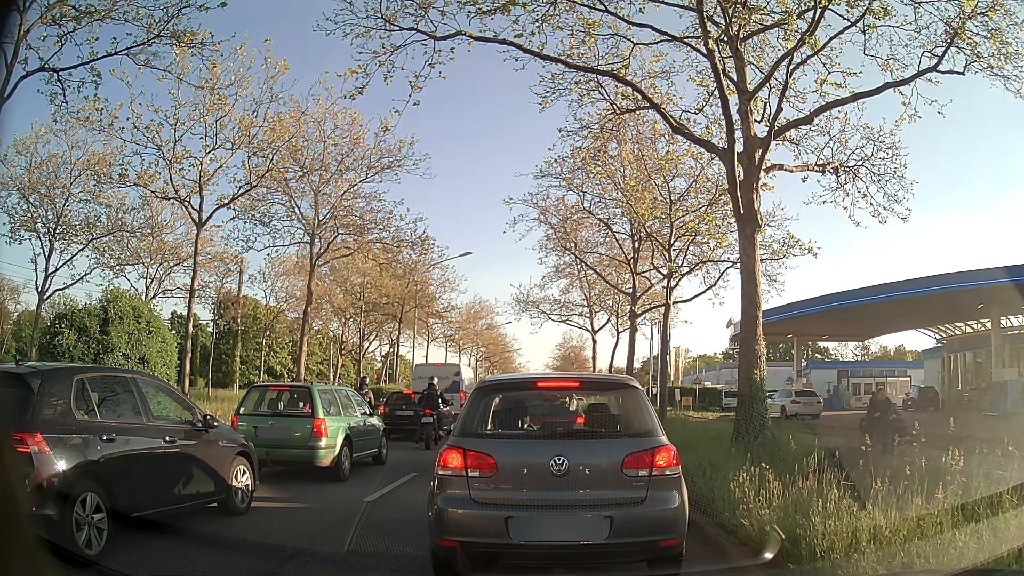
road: primary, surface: asphalt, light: Day
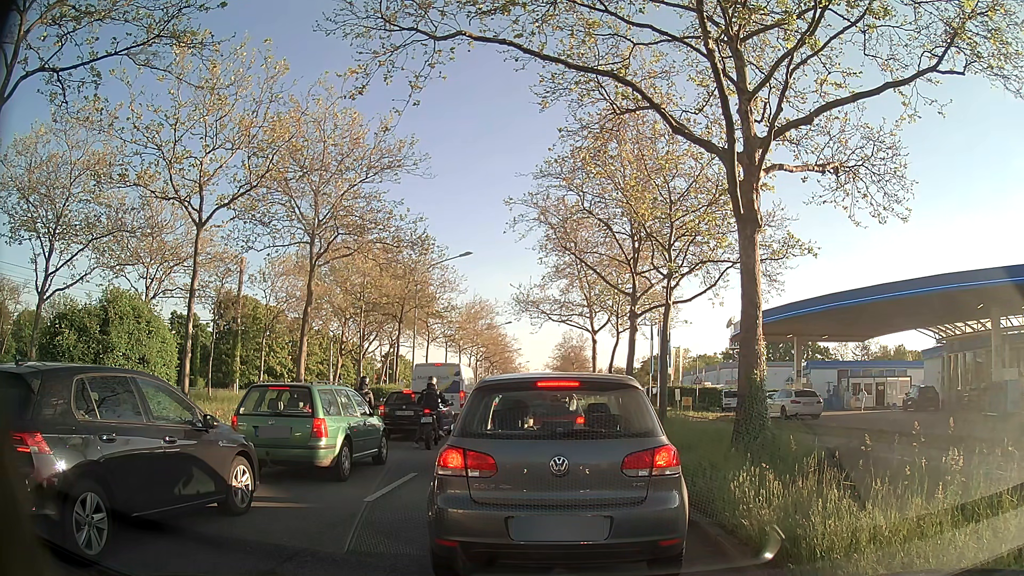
(0.0, 0.0) m; 0°
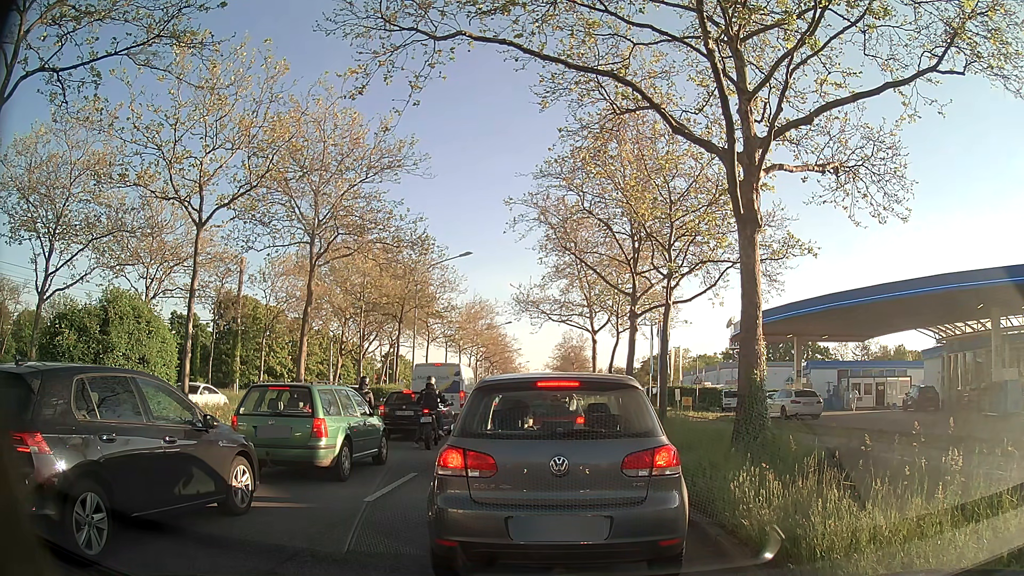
(0.0, 0.0) m; 0°
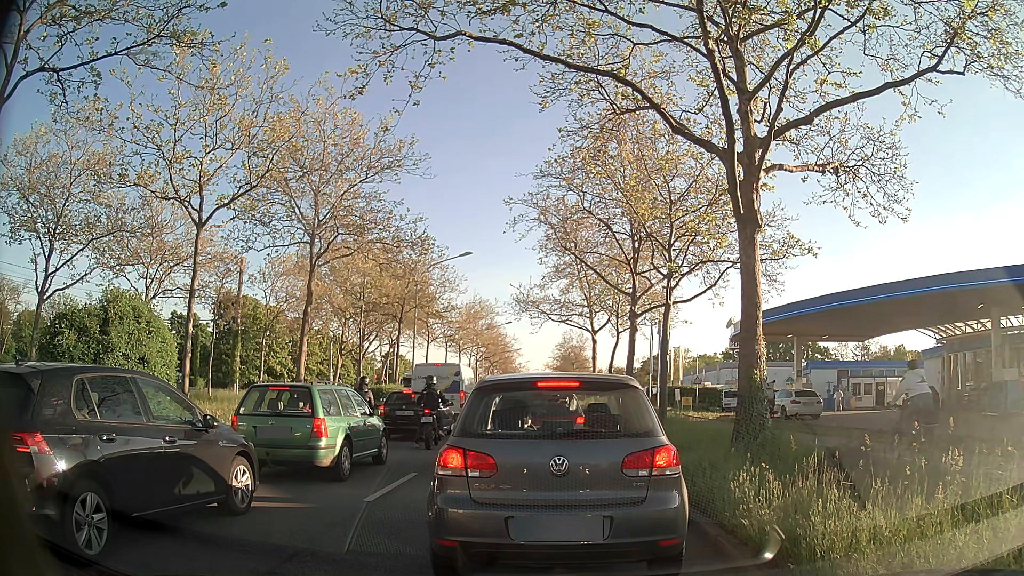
(0.0, 0.0) m; 0°
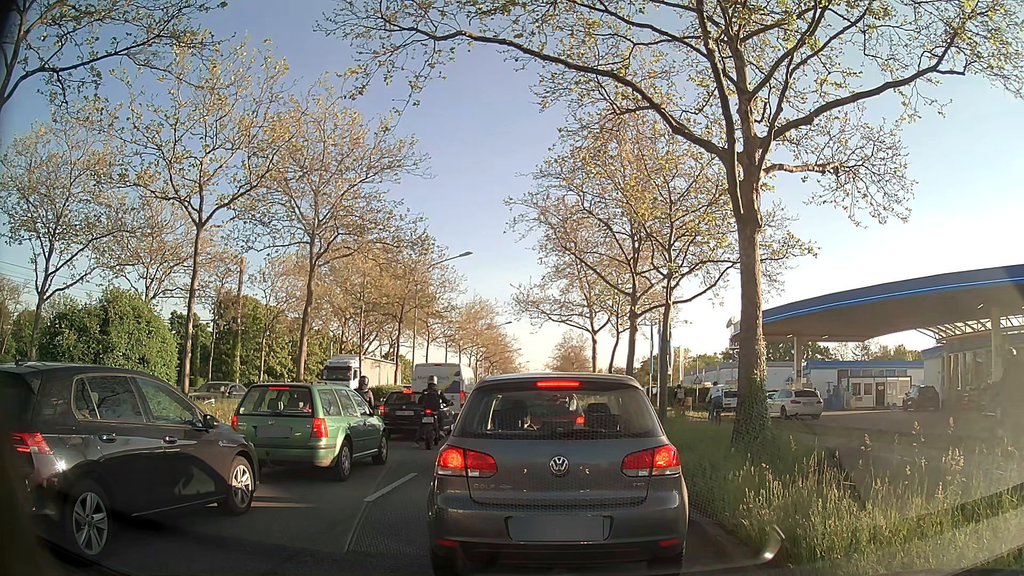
(0.0, 0.0) m; 0°
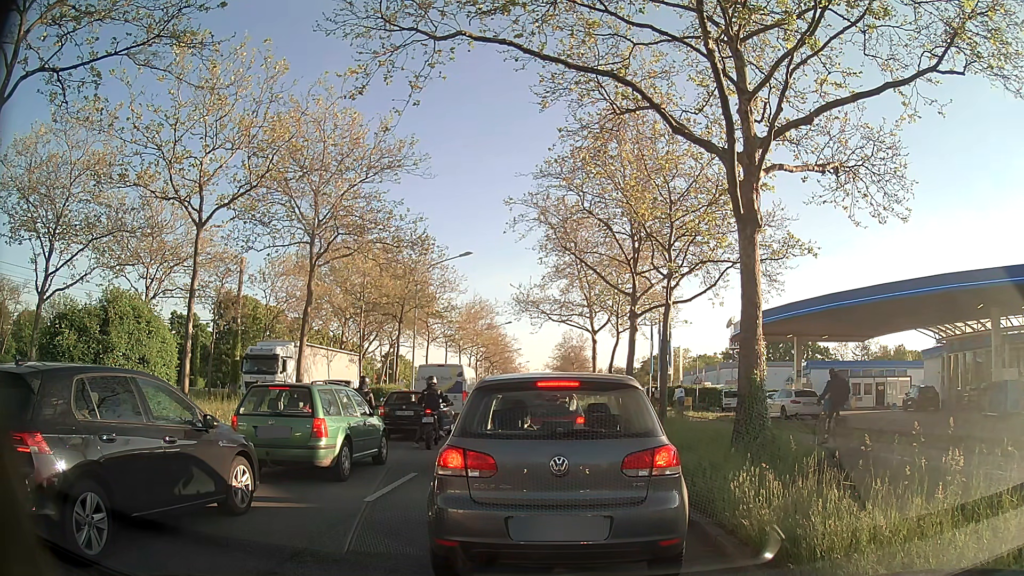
(0.0, 0.0) m; 0°
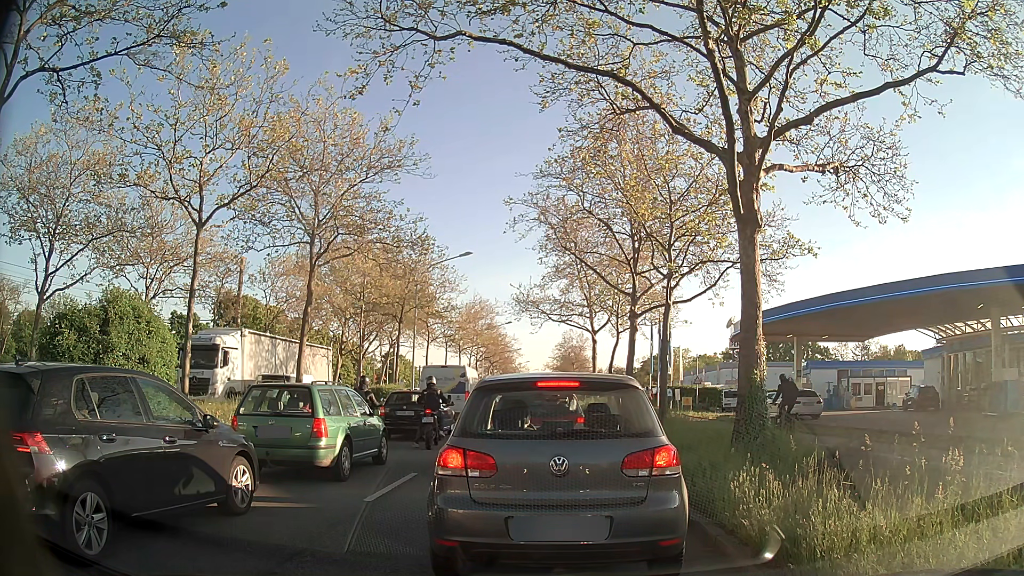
(0.0, 0.0) m; 0°
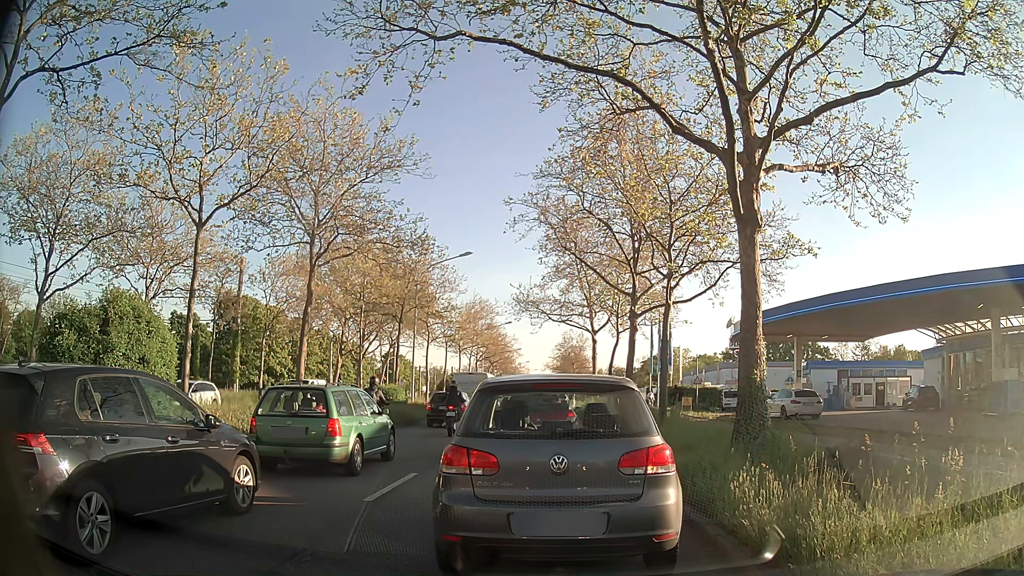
(0.0, 0.0) m; 0°
